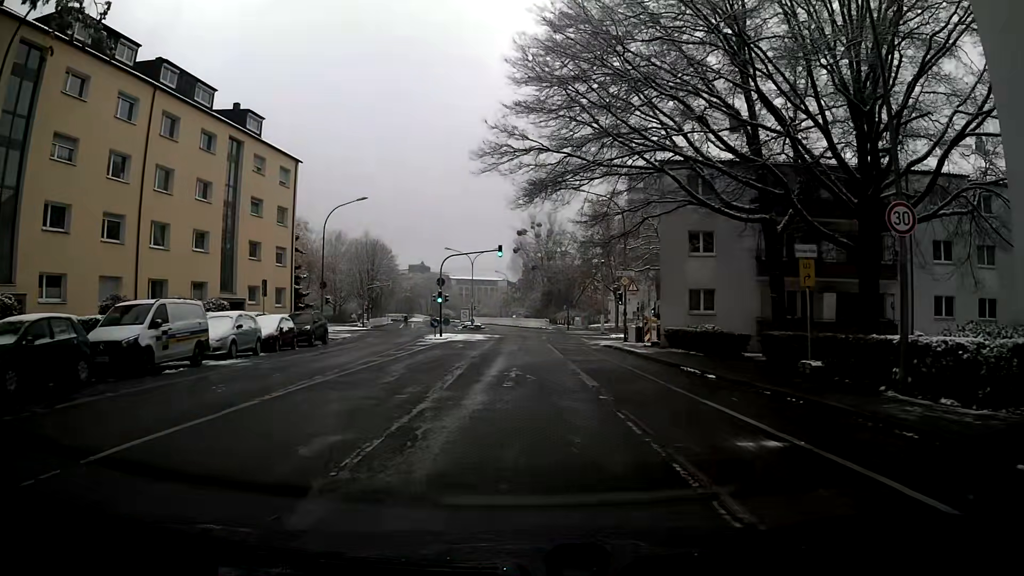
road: residential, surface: asphalt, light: Day
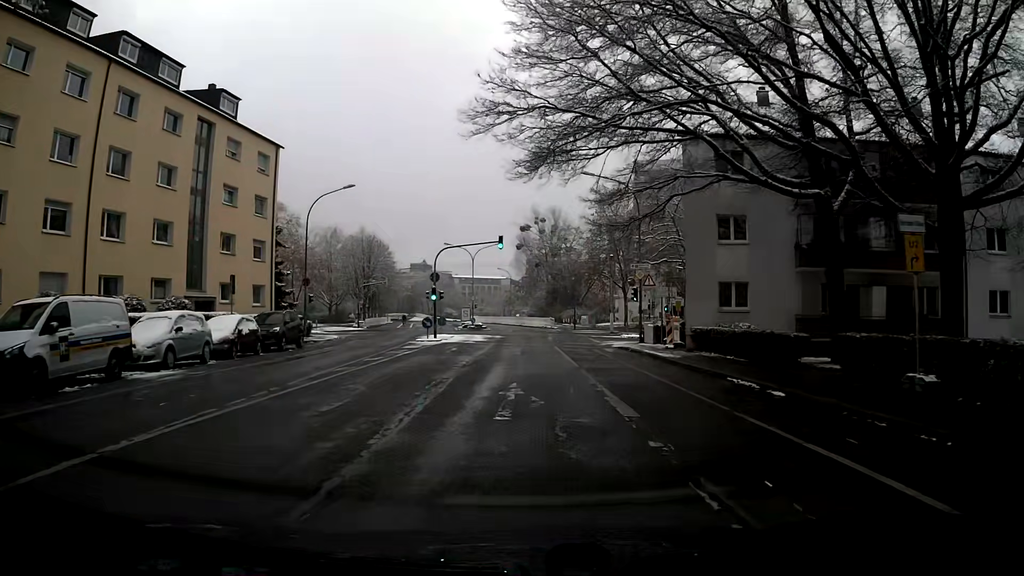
(0.0, +4.6) m; 0°
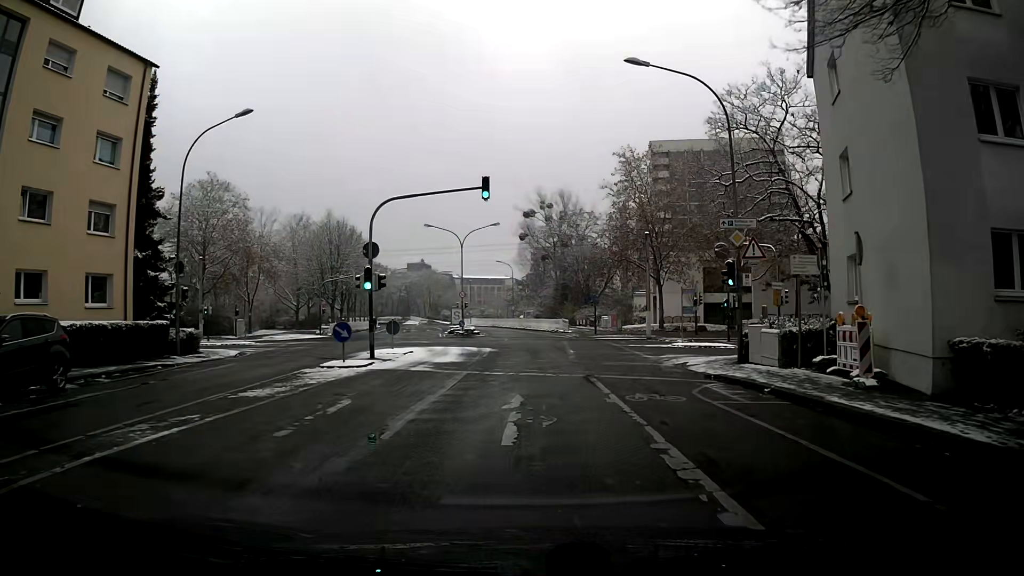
(-0.2, +17.8) m; 0°
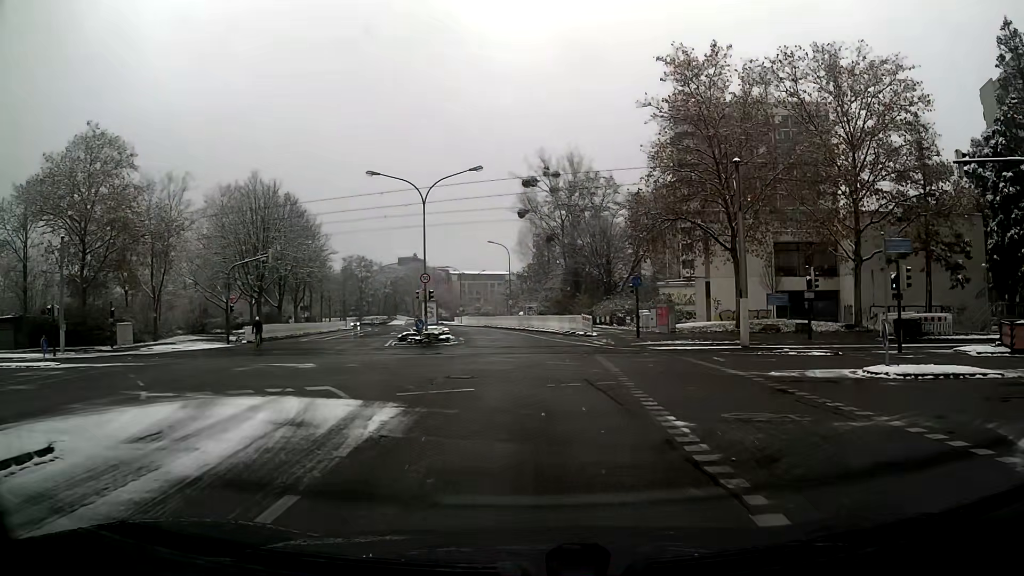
(+0.1, +22.0) m; 0°
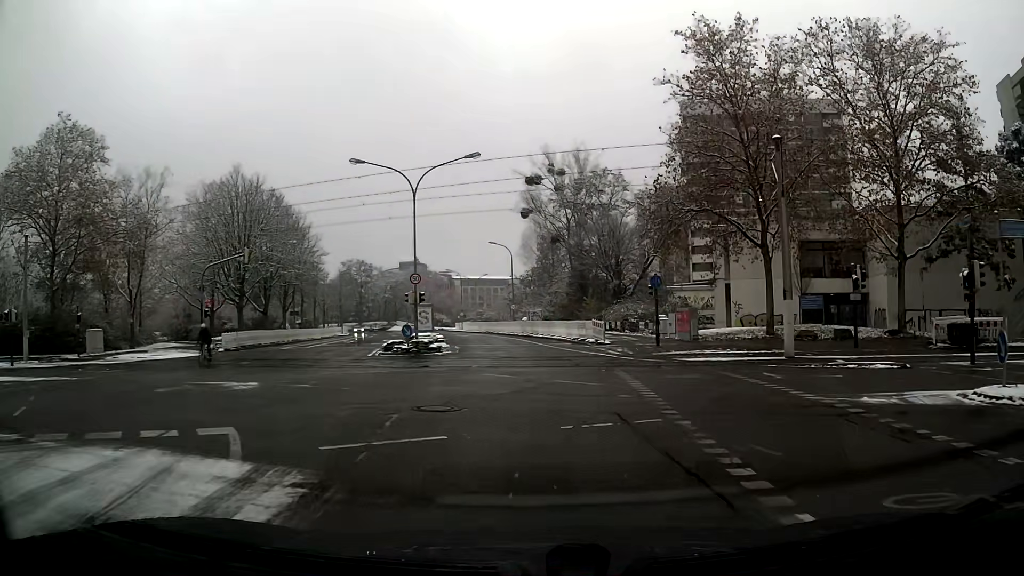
(0.0, +4.5) m; +1°
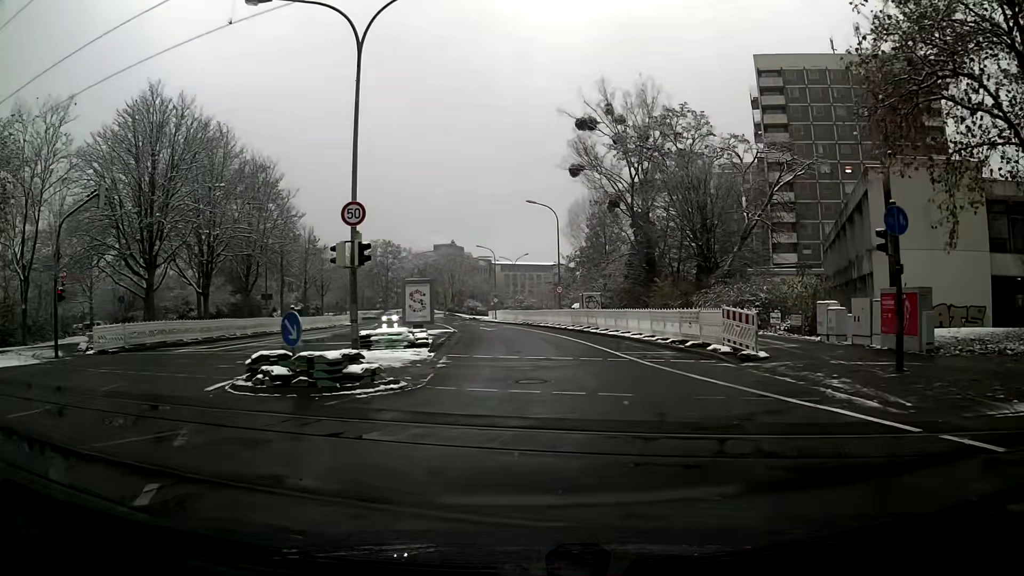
(-1.2, +18.6) m; -6°
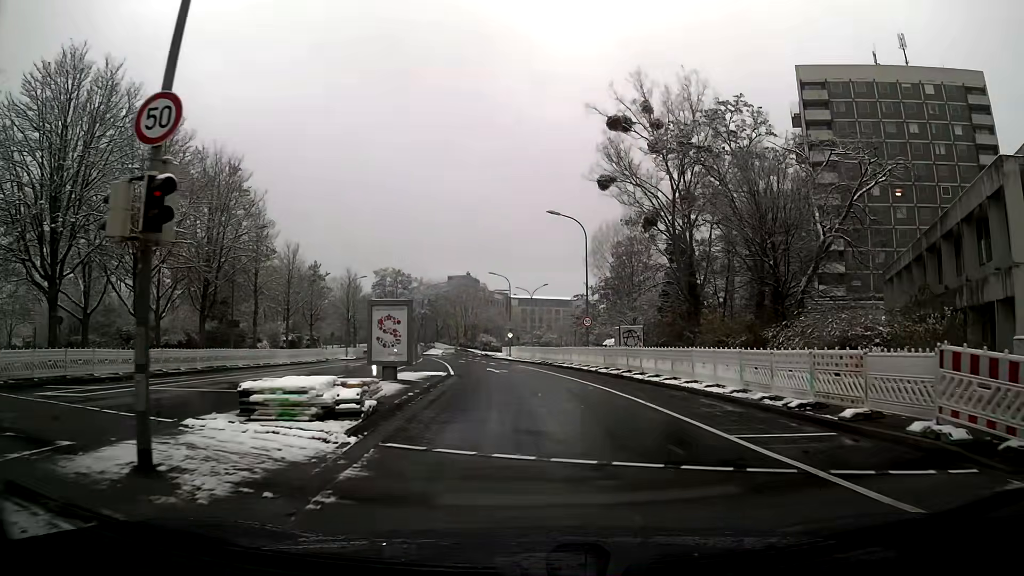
(-0.1, +9.8) m; -1°
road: tertiary
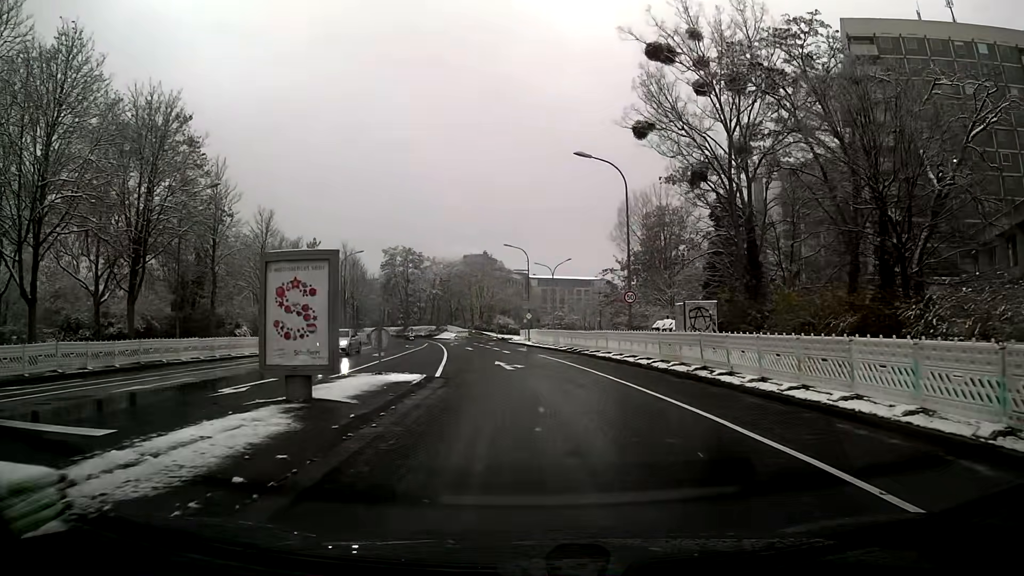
(-0.1, +10.0) m; -2°
(0, +10) (-1, +20) (-2, +30) (-3, +40) (-4, +50) (-6, +60) (-7, +70) (-9, +79) (-11, +89) (-14, +99) m
